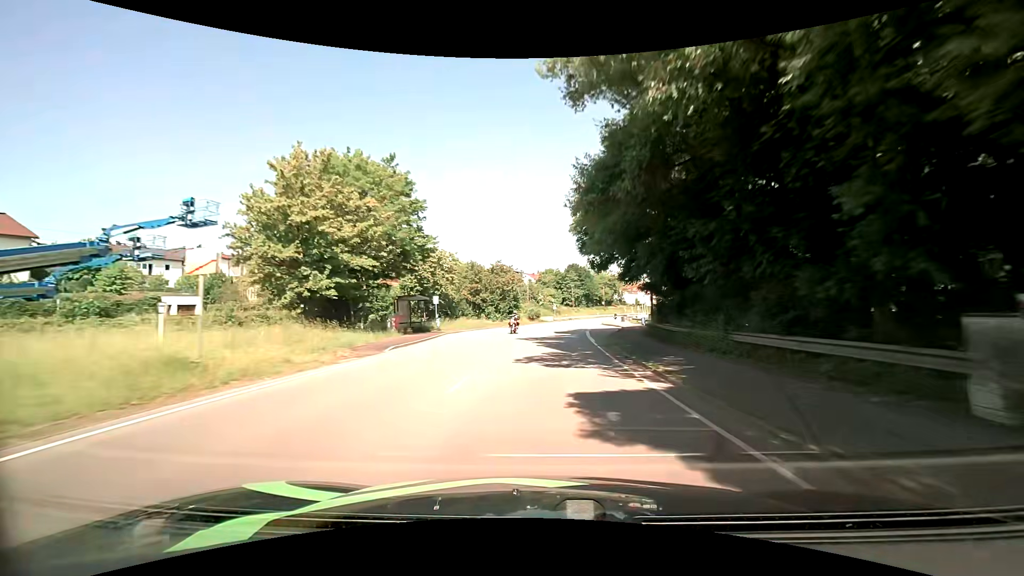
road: primary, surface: asphalt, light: Day
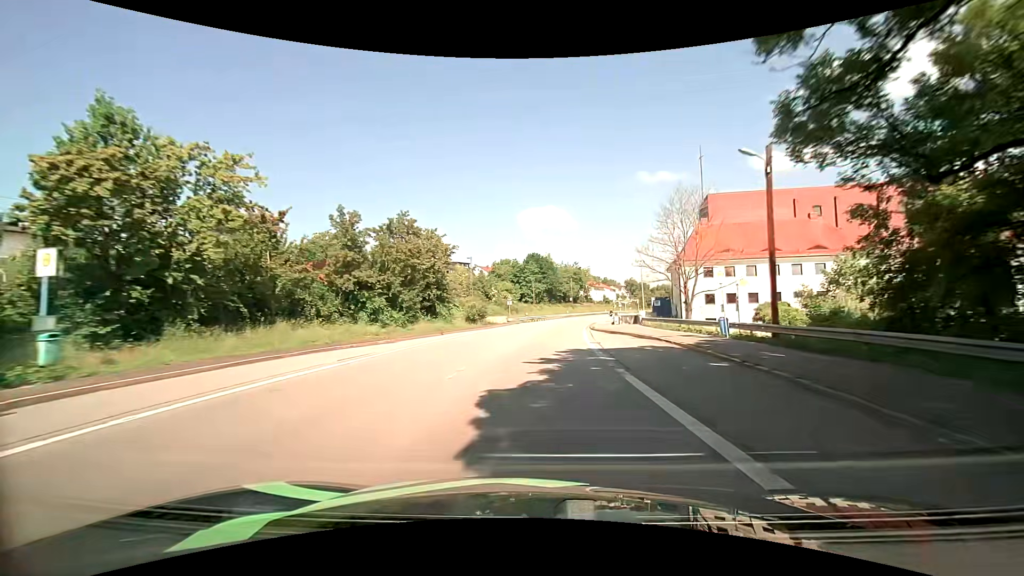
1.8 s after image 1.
(+1.6, +34.7) m; +5°
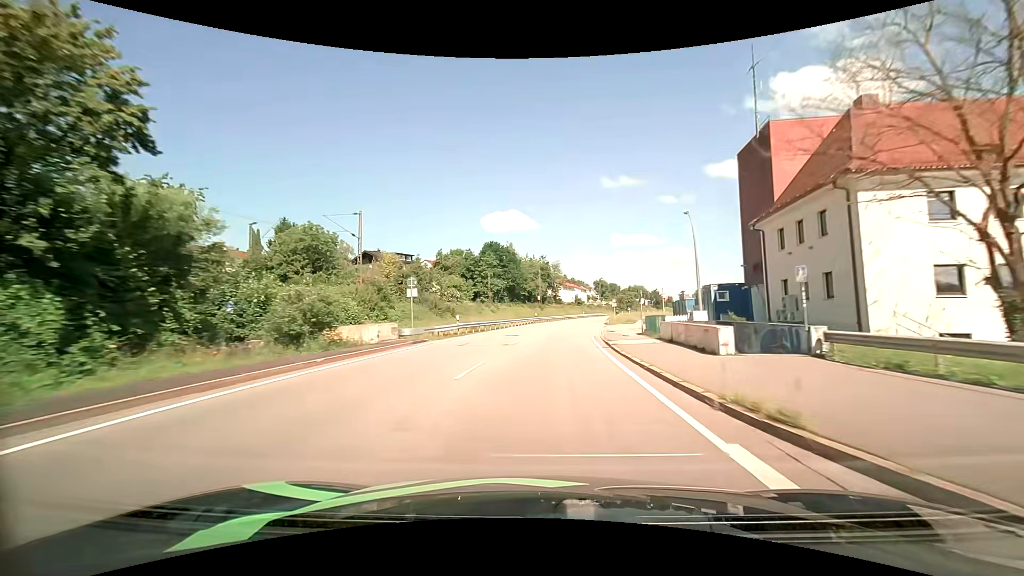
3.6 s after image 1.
(+1.2, +35.8) m; +4°
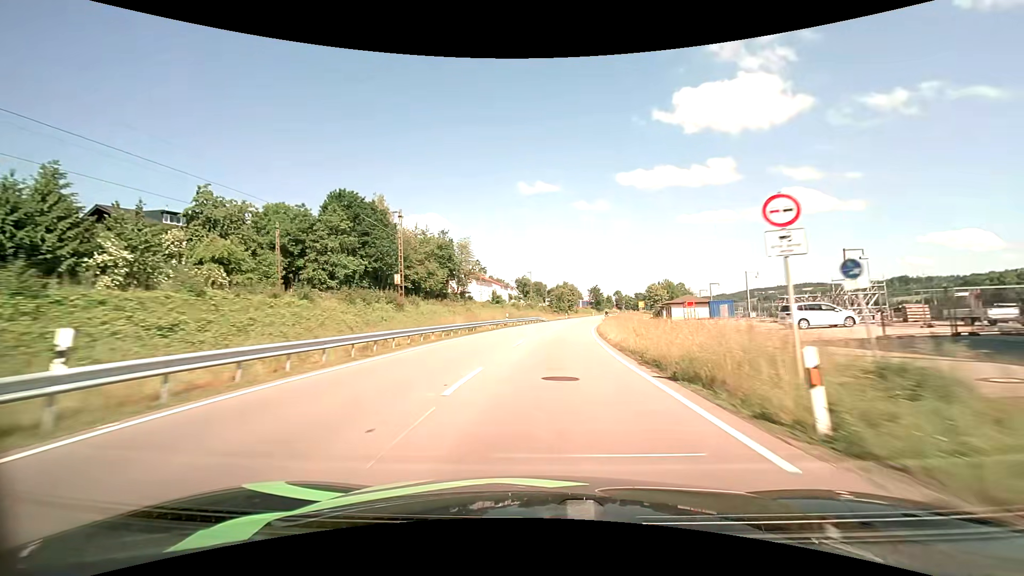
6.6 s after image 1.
(+4.8, +61.7) m; +9°
(0, +10) (0, +20) (+1, +30) (+2, +40) (+3, +50) (+5, +60) (+6, +70) (+8, +79) (+10, +89) (+12, +99) m
